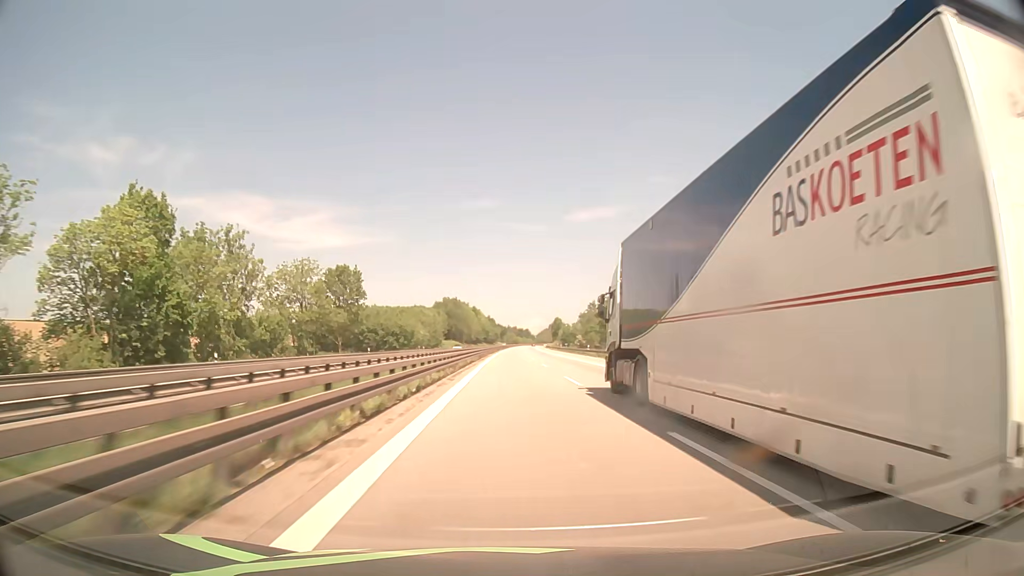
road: motorway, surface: asphalt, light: Day
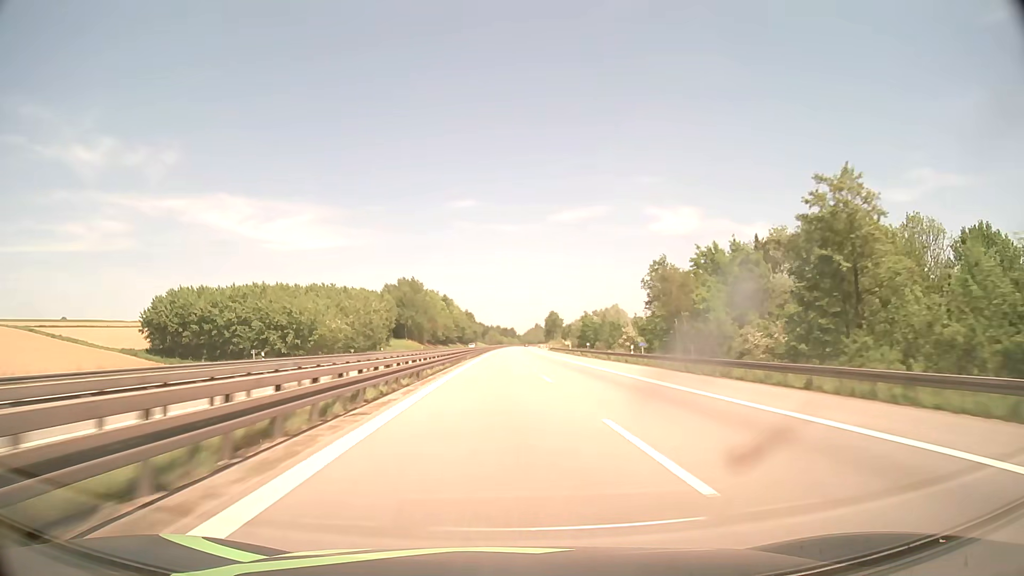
(+0.9, +87.3) m; +1°
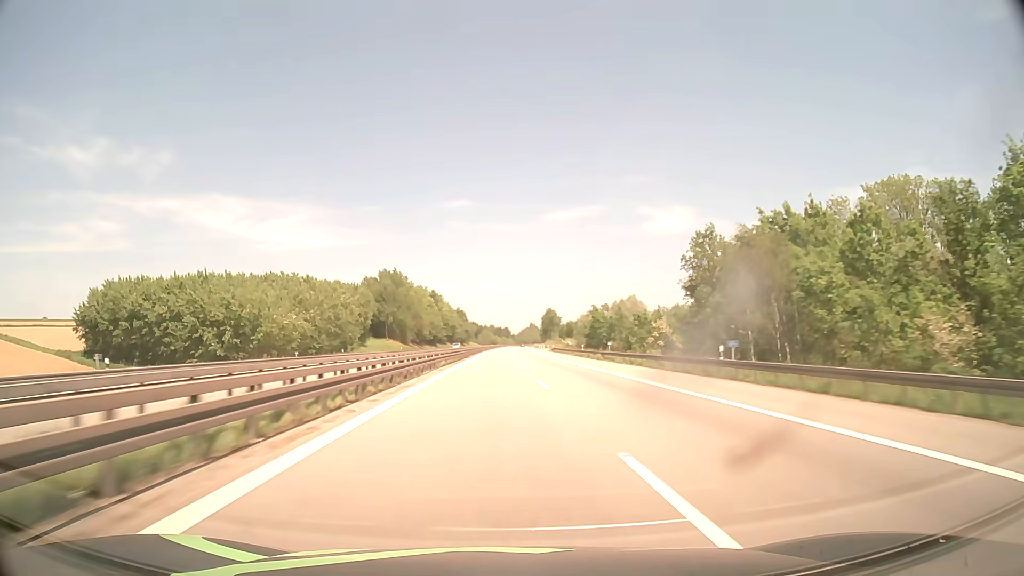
(+0.1, +21.9) m; +1°
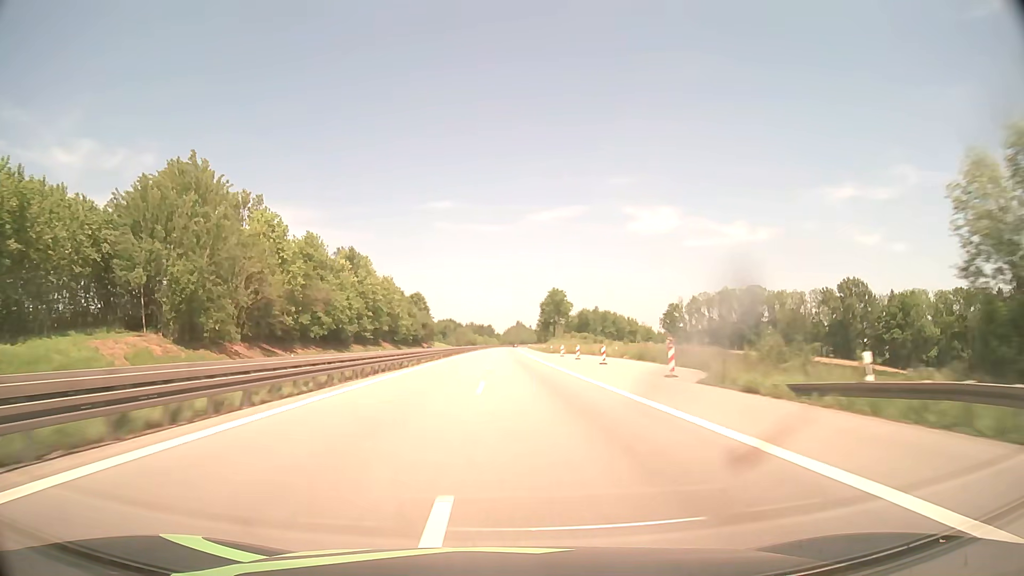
(+1.4, +110.0) m; +1°
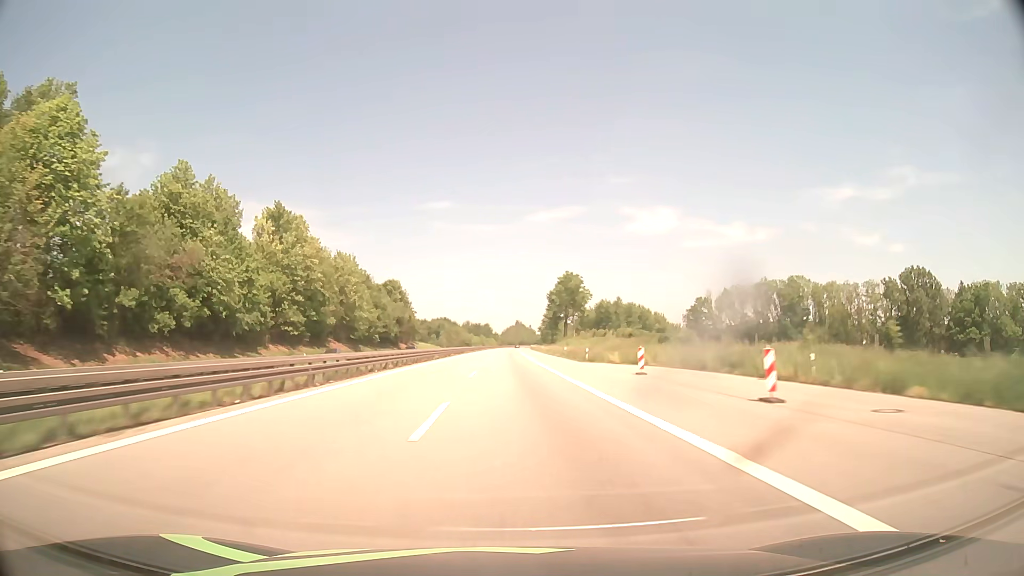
(+0.1, +44.1) m; 0°
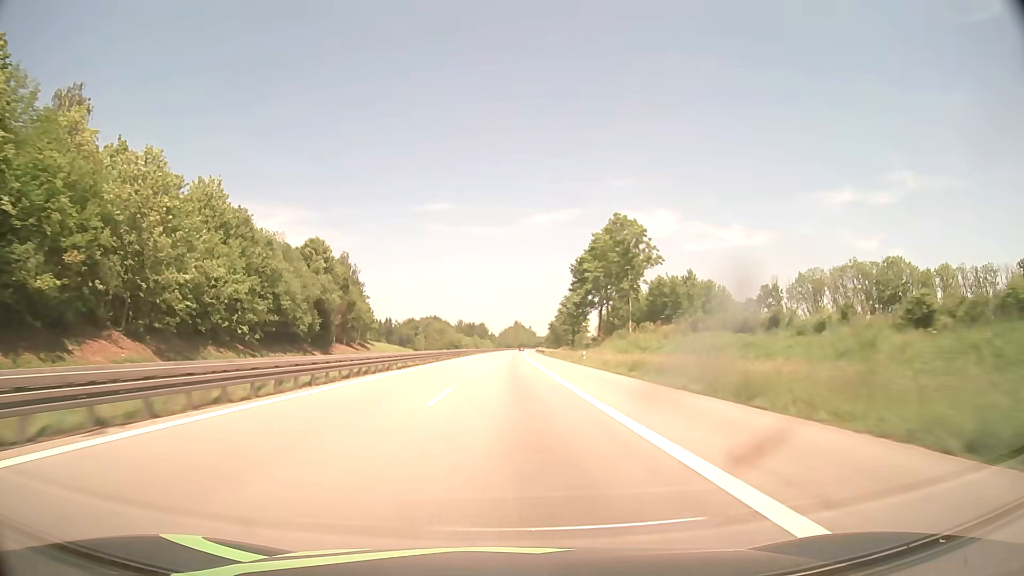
(+0.1, +66.2) m; 0°
(0, +10) (0, +20) (0, +30) (0, +40) (0, +50) (0, +60) (0, +70) (+1, +80) (+1, +90) (+1, +100) m
